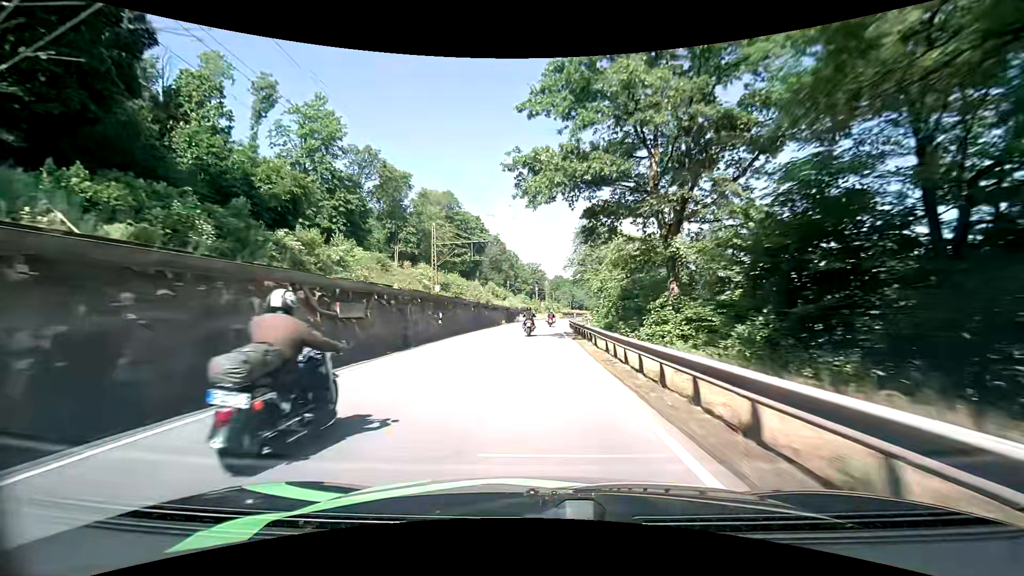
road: primary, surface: asphalt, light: Day
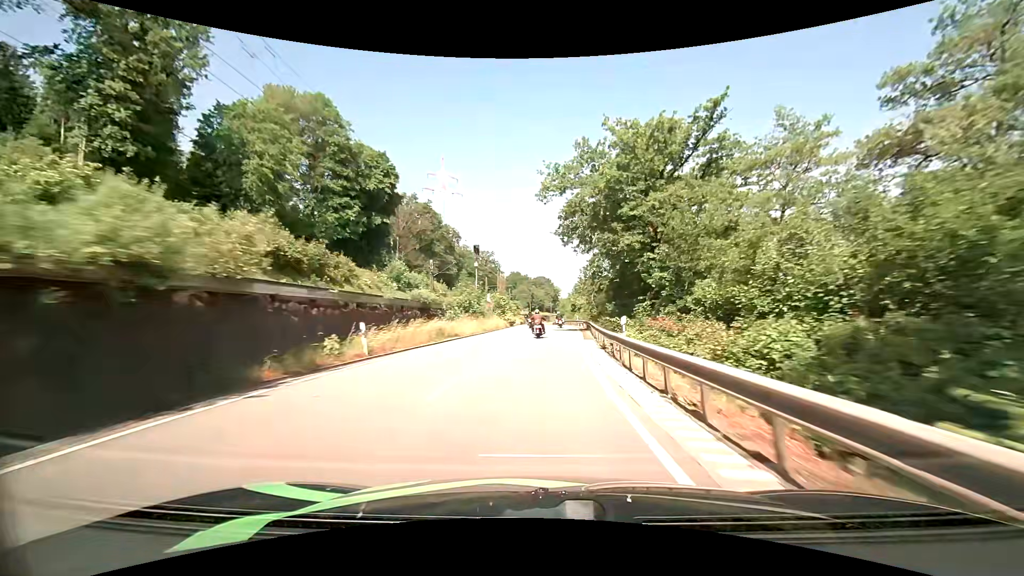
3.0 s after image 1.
(+1.4, +59.2) m; +5°
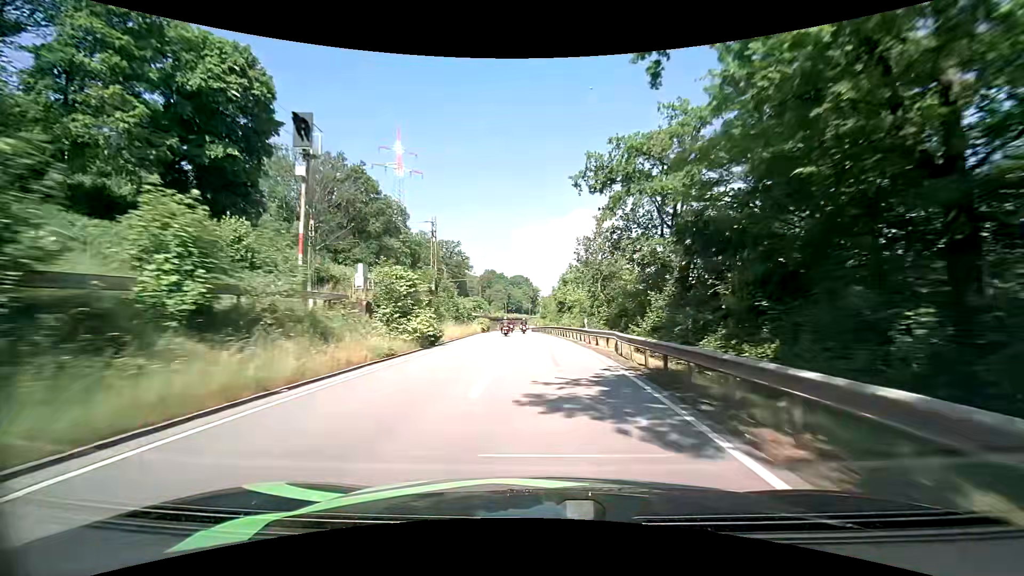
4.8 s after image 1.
(+1.0, +35.0) m; +2°
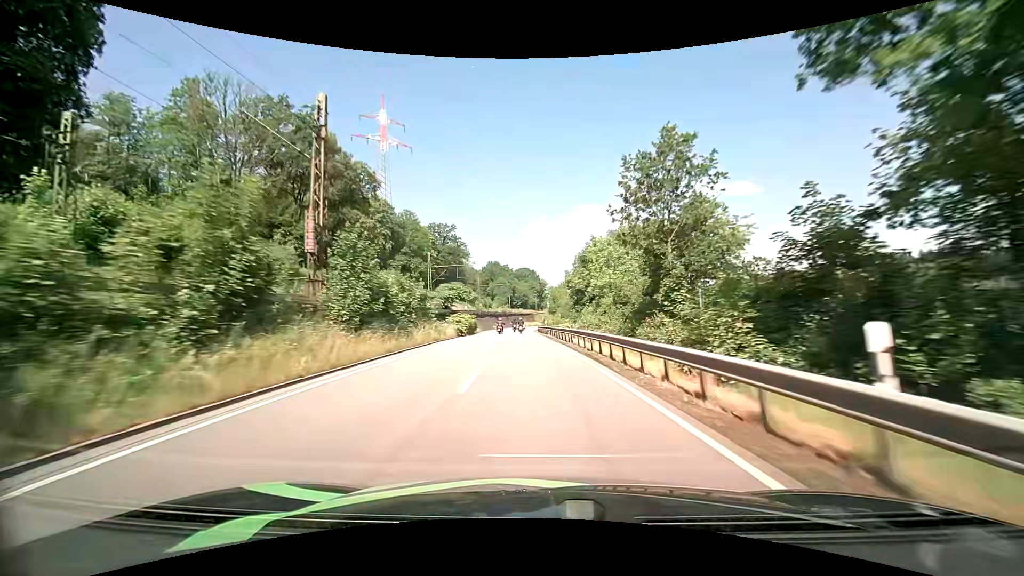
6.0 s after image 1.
(-0.1, +23.7) m; -1°
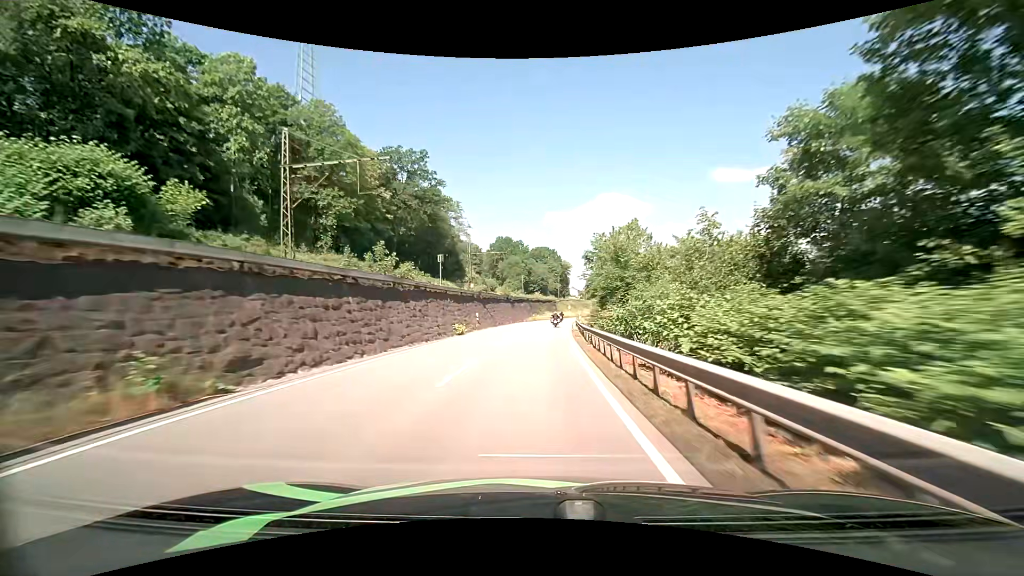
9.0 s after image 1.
(-1.7, +59.5) m; -2°
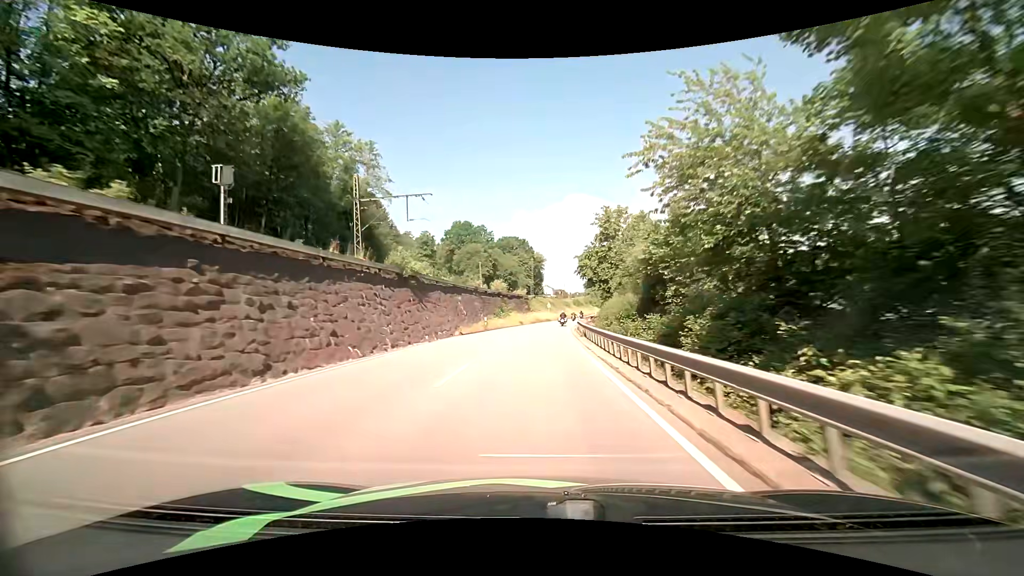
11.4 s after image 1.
(+1.5, +47.4) m; +3°
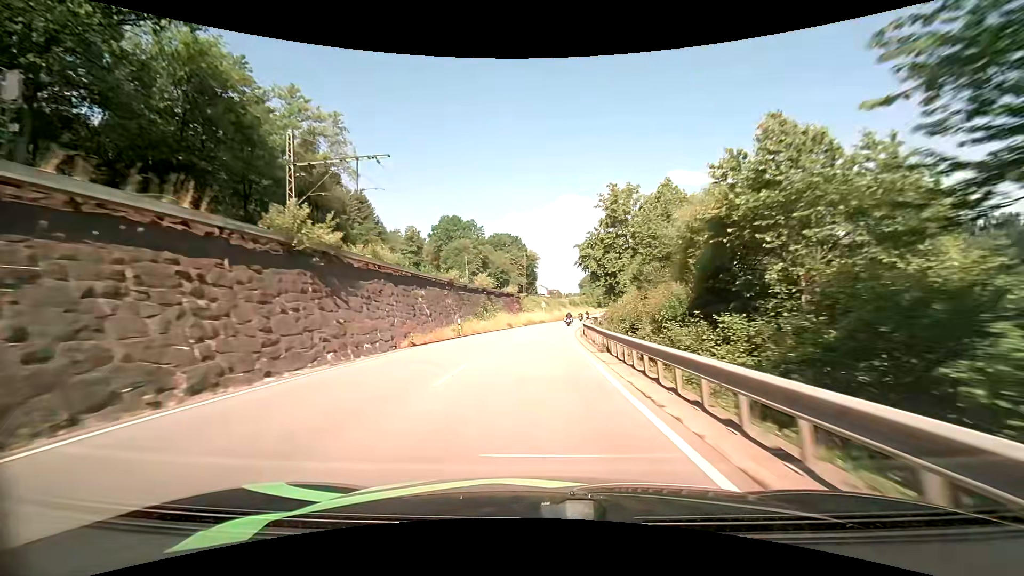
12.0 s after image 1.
(+0.1, +11.8) m; +1°
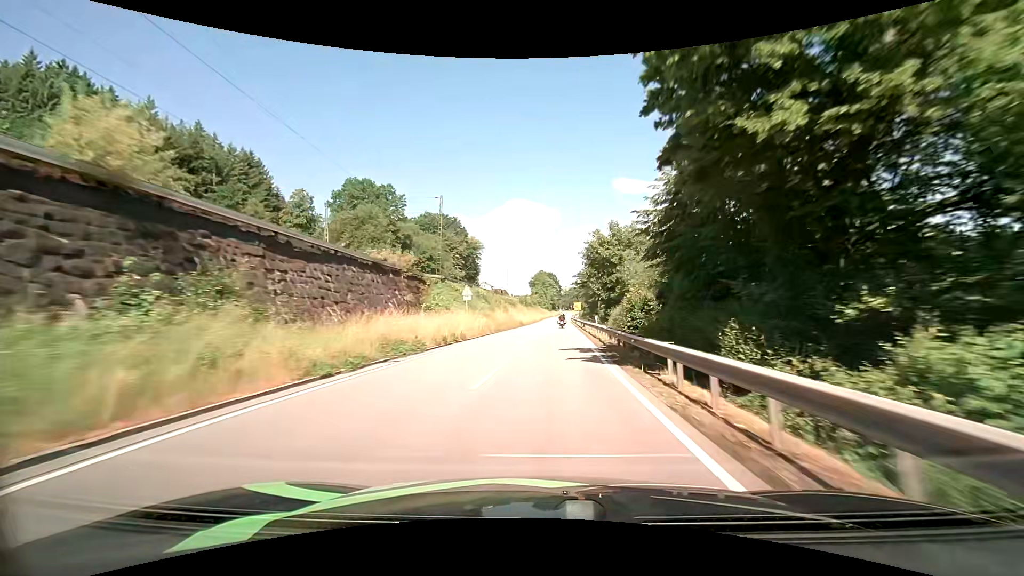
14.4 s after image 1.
(+2.0, +47.5) m; +6°
(0, +10) (0, +20) (+1, +30) (+2, +40) (+2, +50) (+3, +60) (+3, +70) (+4, +80) (+4, +90) (+5, +100) m
